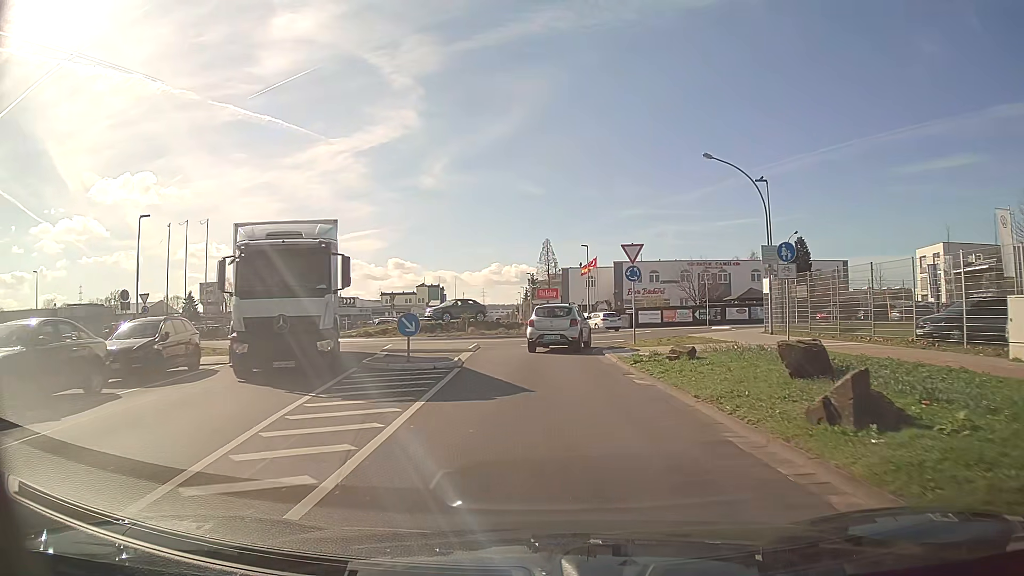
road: tertiary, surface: asphalt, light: Day
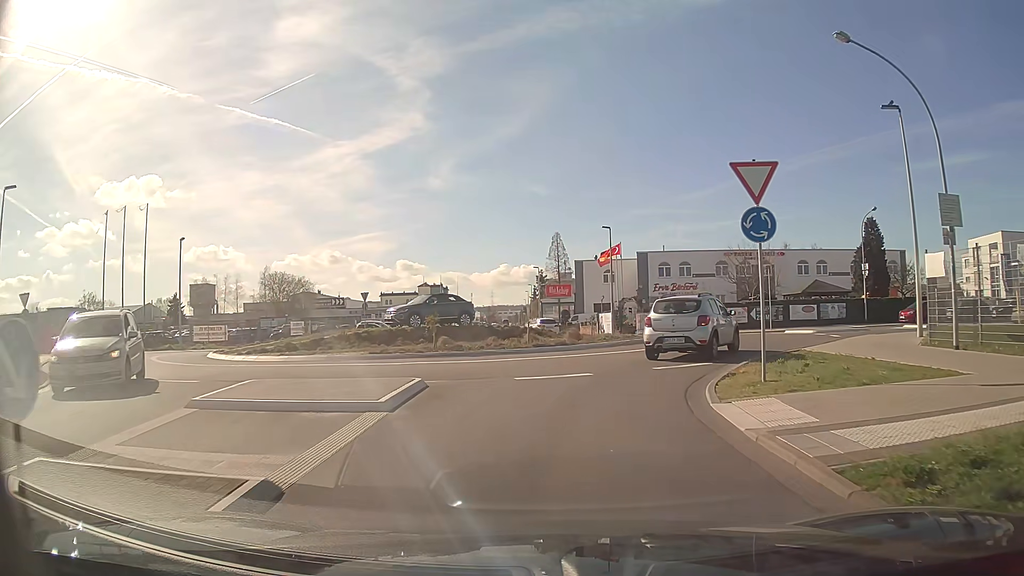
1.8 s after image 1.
(-0.1, +13.1) m; -2°
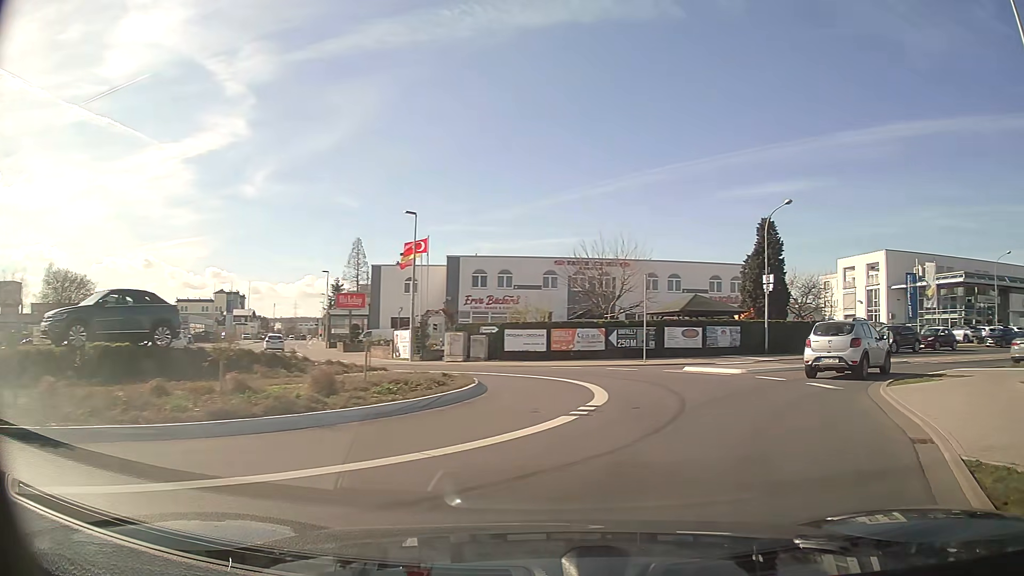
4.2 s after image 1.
(+1.1, +13.4) m; +17°
(+2, +10) (+3, +20) (-2, +28) (-10, +34) (-16, +42) (-20, +51) (-24, +61) (-27, +70) (-30, +80) (-33, +89) m
